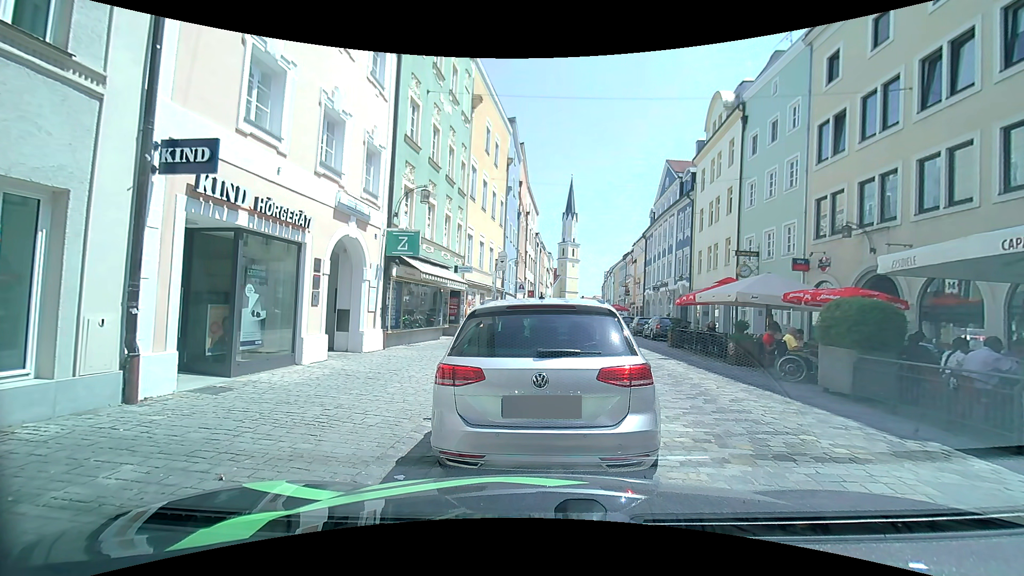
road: residential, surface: sett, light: Day
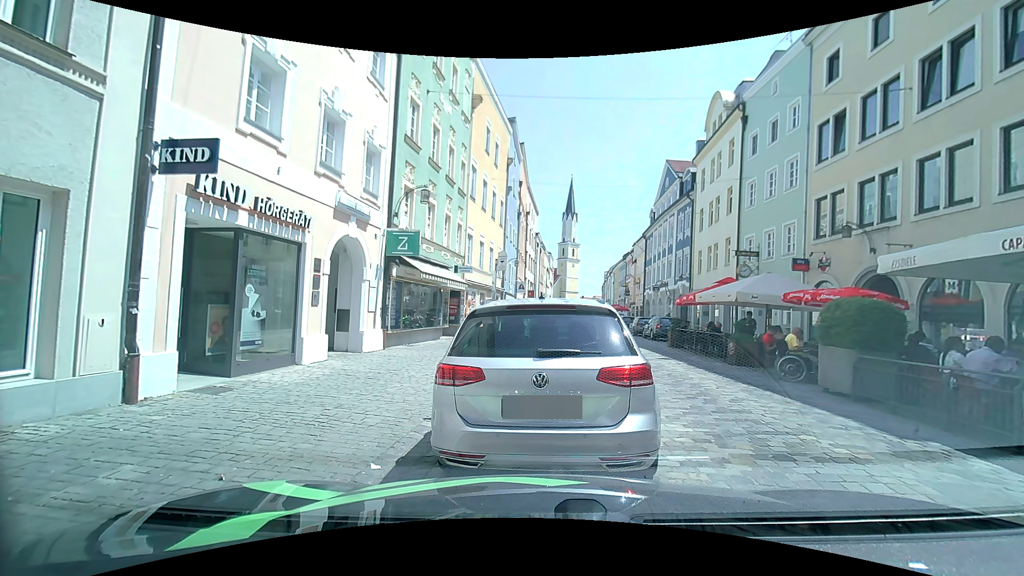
(0.0, 0.0) m; 0°
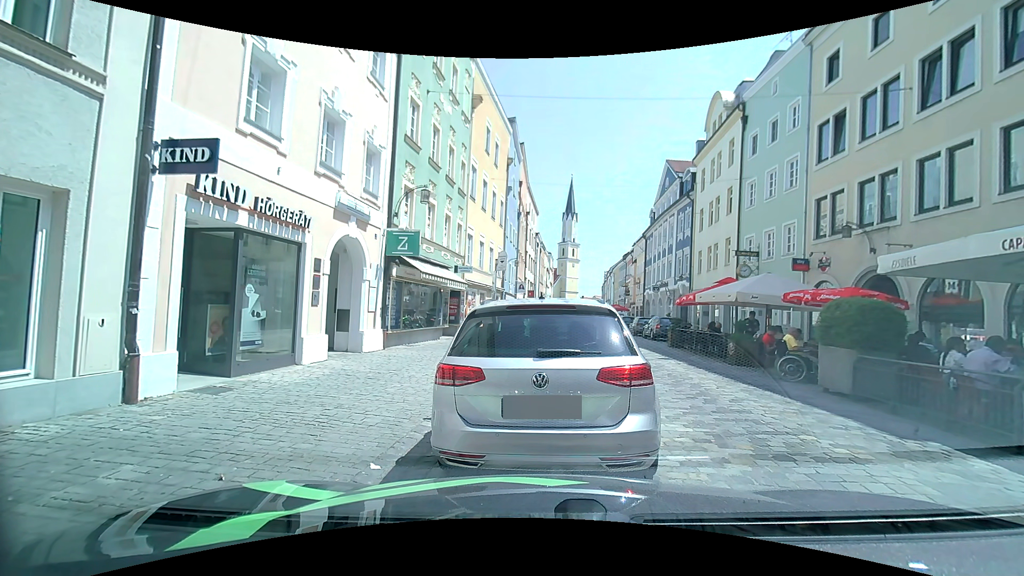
(0.0, 0.0) m; 0°
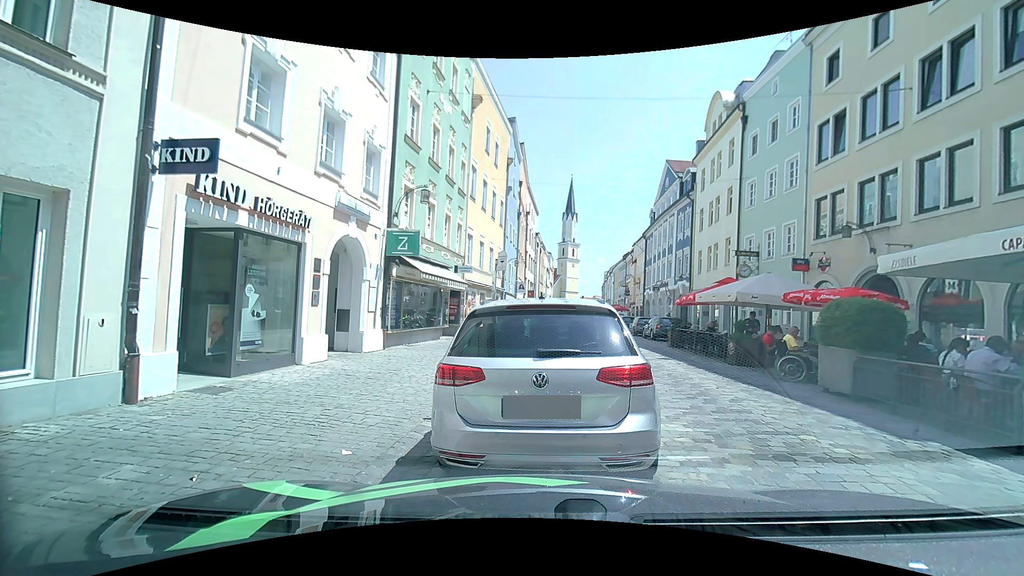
(0.0, 0.0) m; 0°
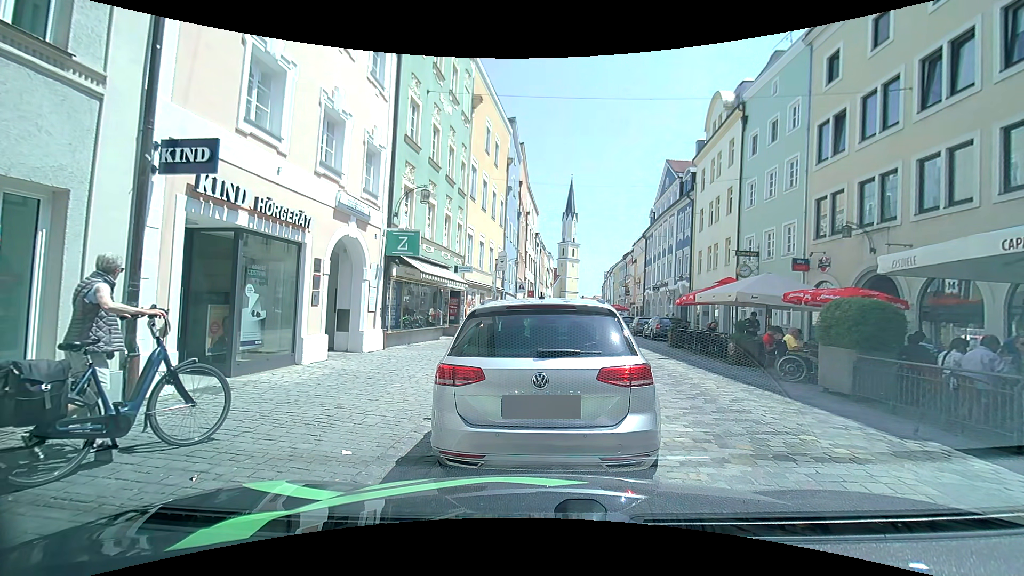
(0.0, 0.0) m; 0°
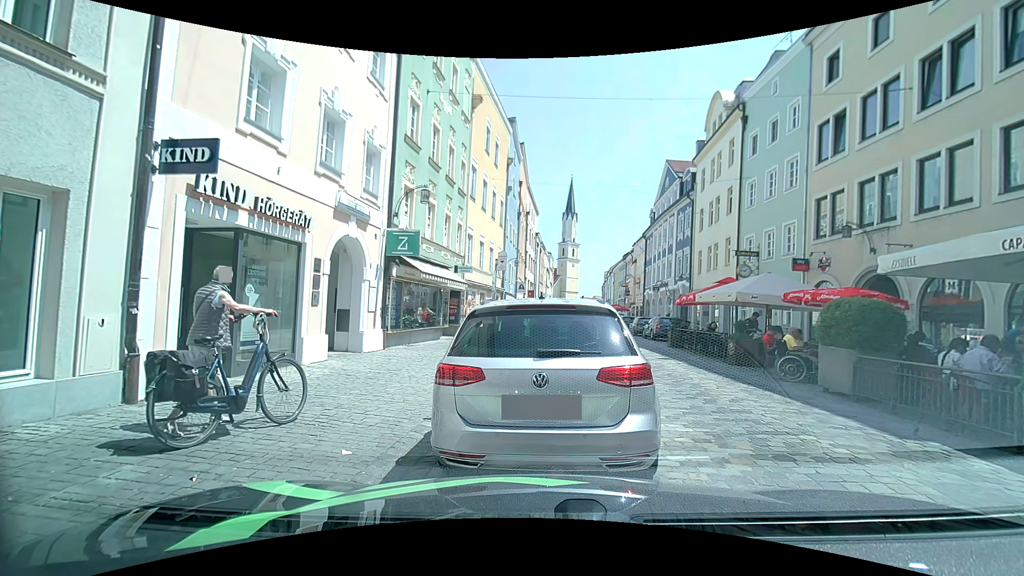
(0.0, 0.0) m; 0°
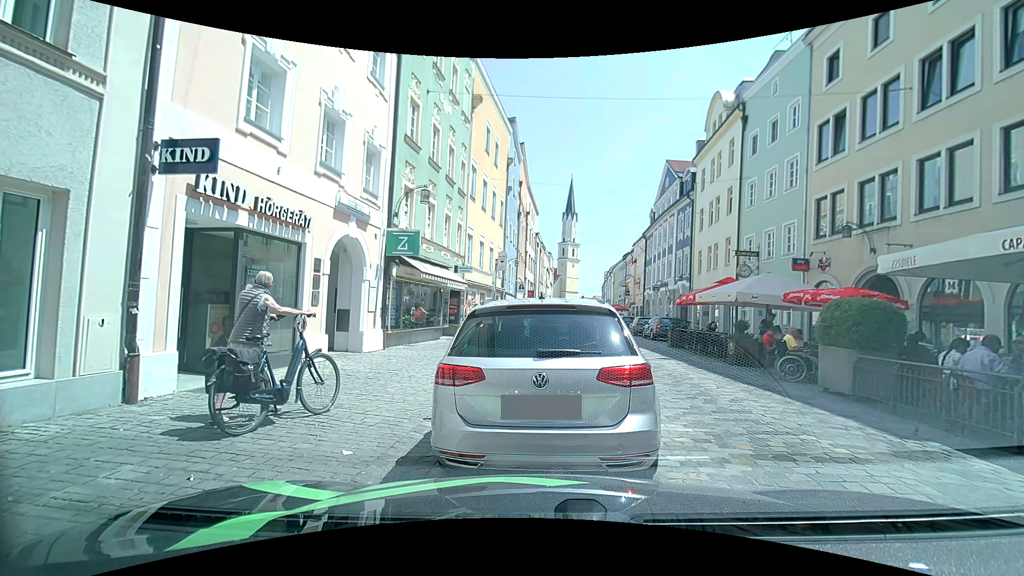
(0.0, 0.0) m; 0°
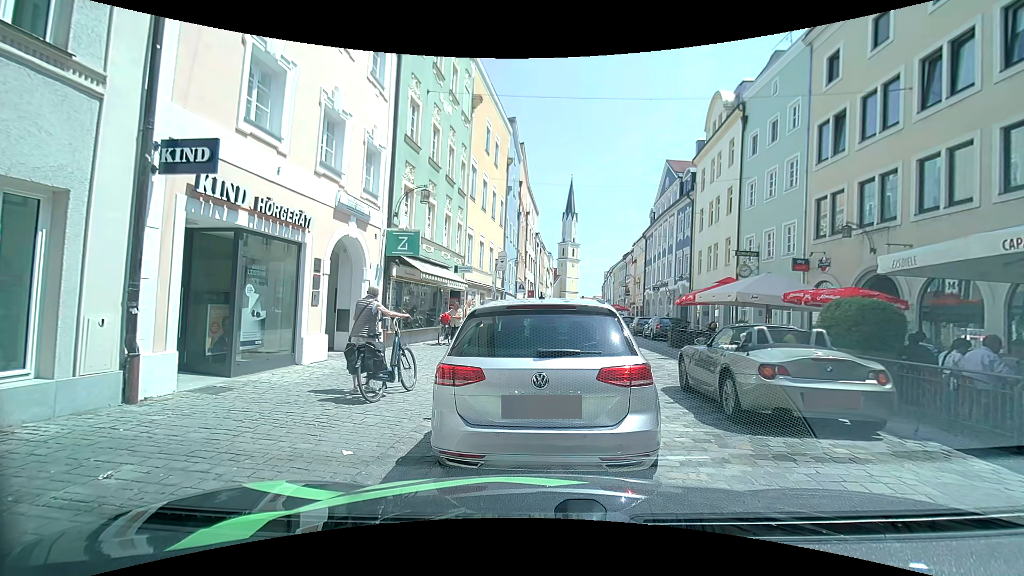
(0.0, 0.0) m; 0°
